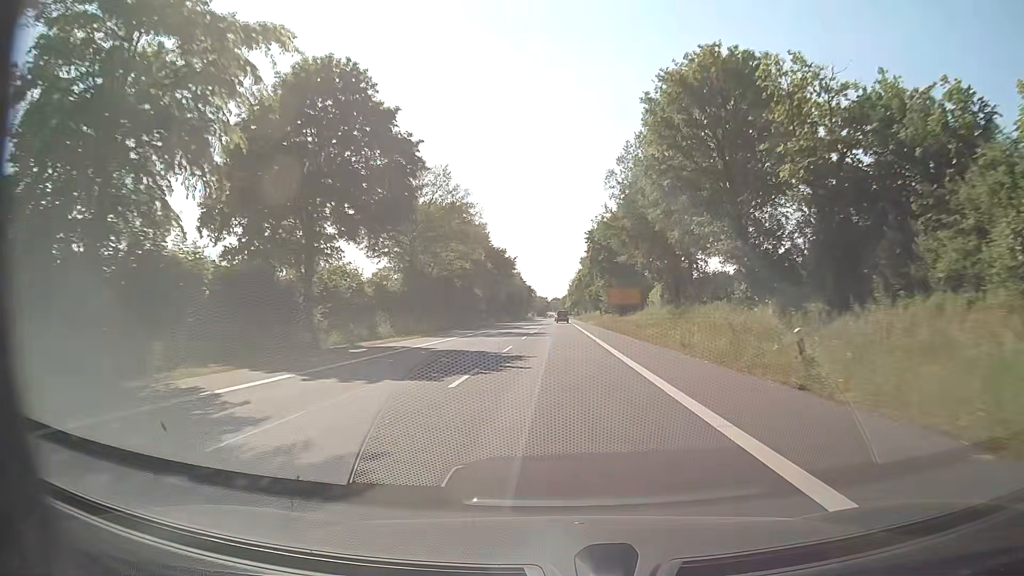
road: secondary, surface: asphalt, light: Day
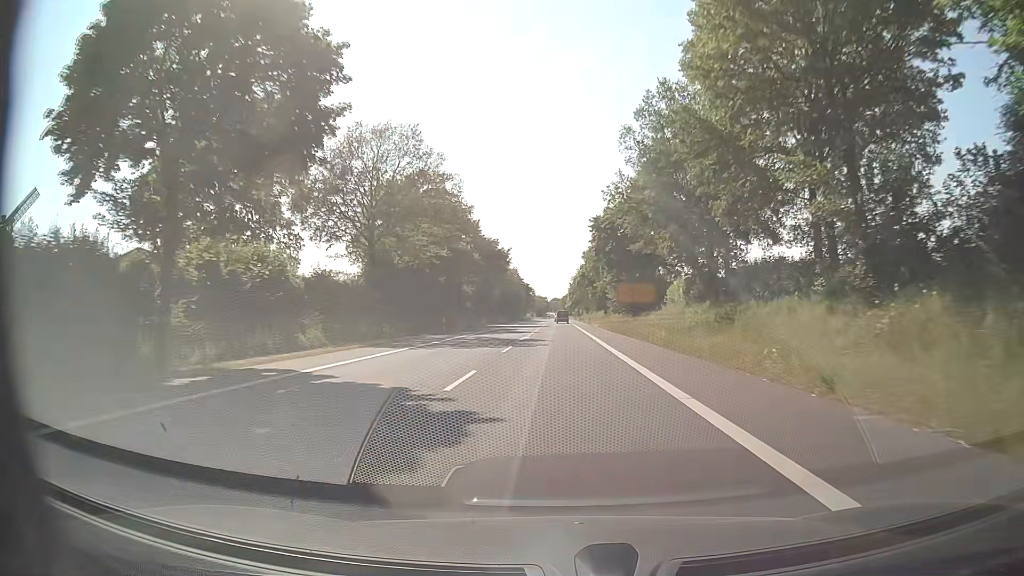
(+0.1, +12.5) m; 0°
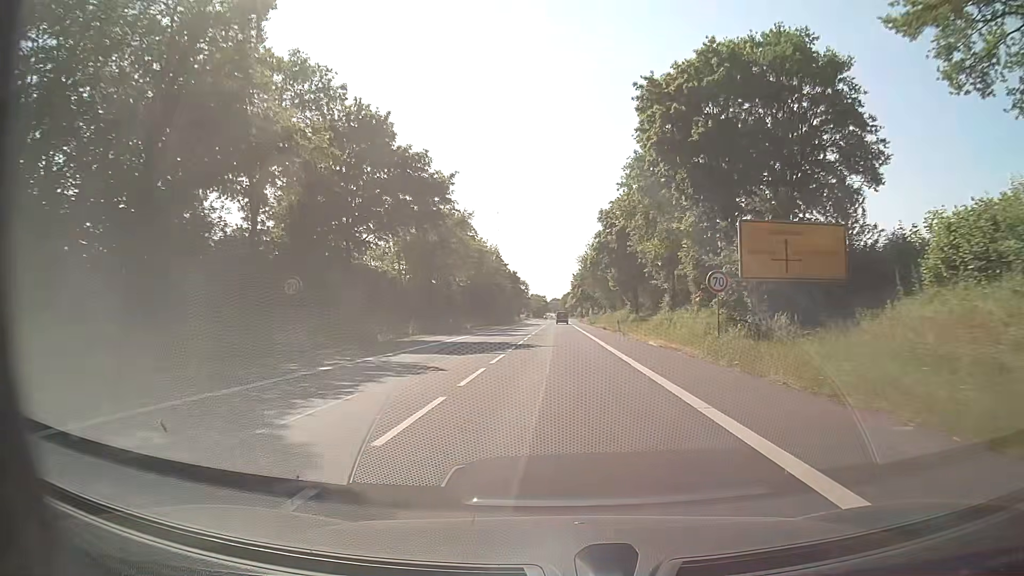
(-0.1, +46.7) m; 0°
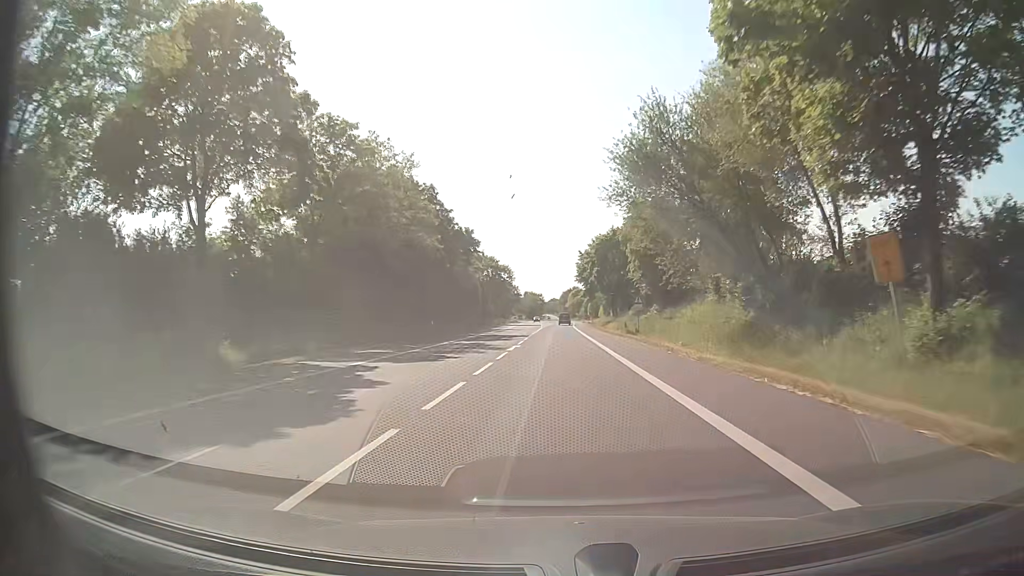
(0.0, +56.8) m; 0°
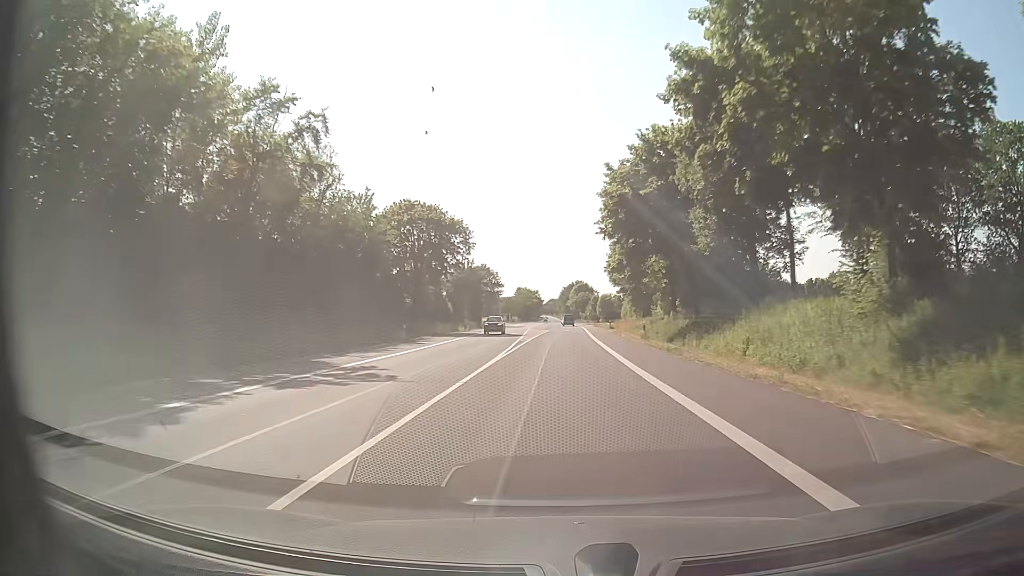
(+0.3, +57.9) m; 0°
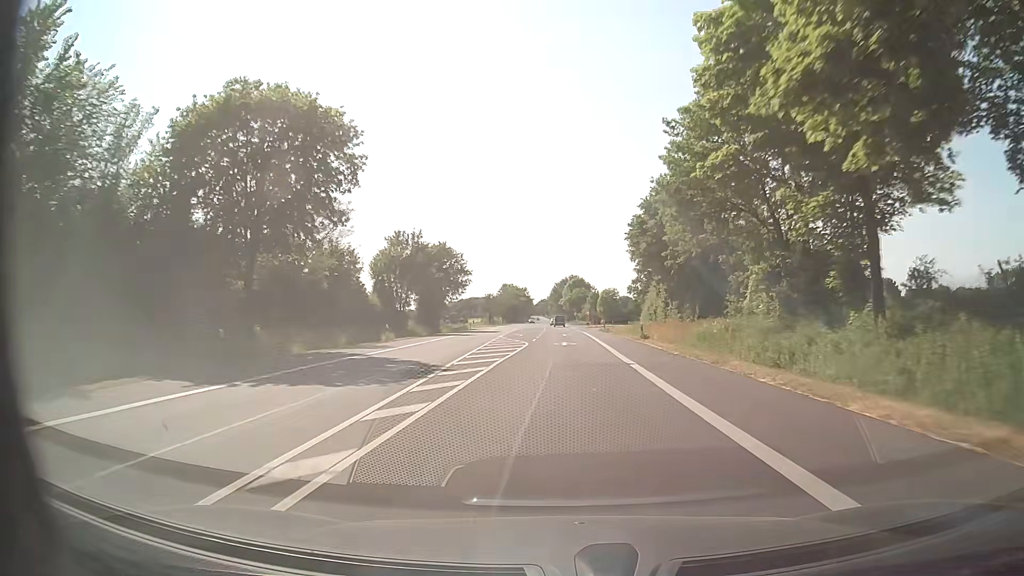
(0.0, +34.9) m; +1°
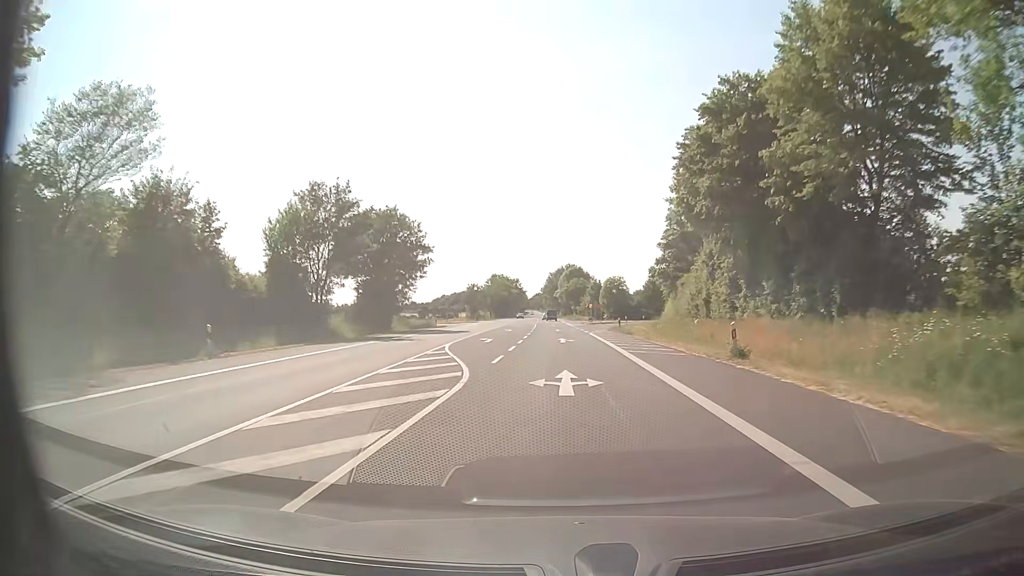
(-0.1, +23.3) m; 0°
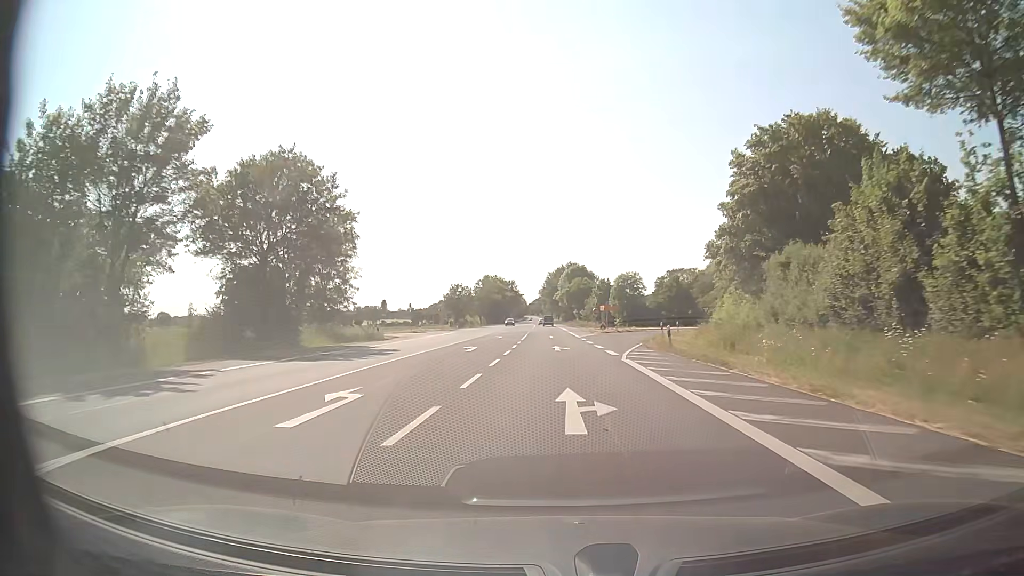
(0.0, +23.3) m; 0°
(0, +10) (0, +20) (0, +30) (0, +40) (0, +50) (-1, +60) (-1, +70) (-1, +80) (-1, +90) (-2, +100) m
